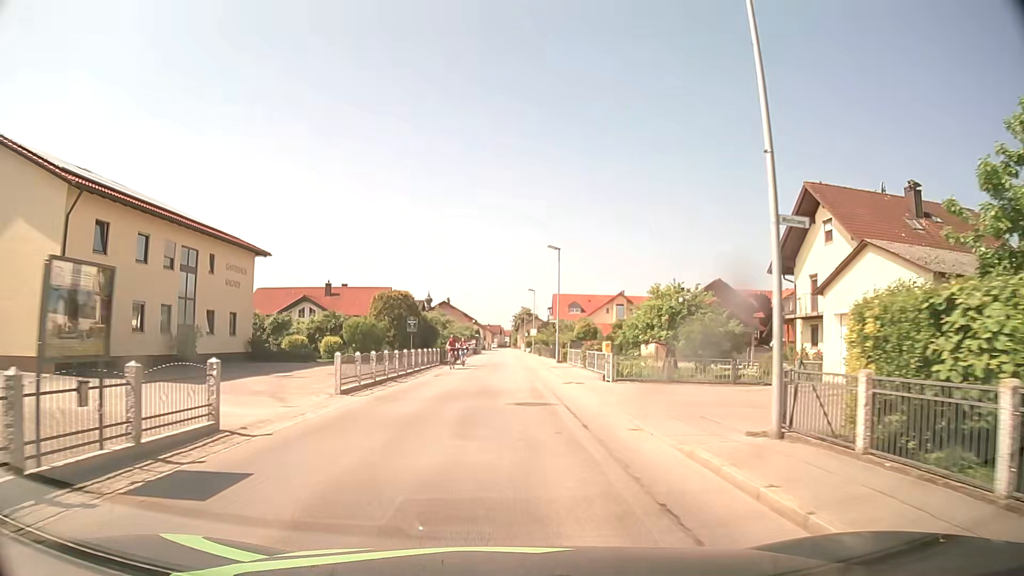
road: tertiary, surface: asphalt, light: Day
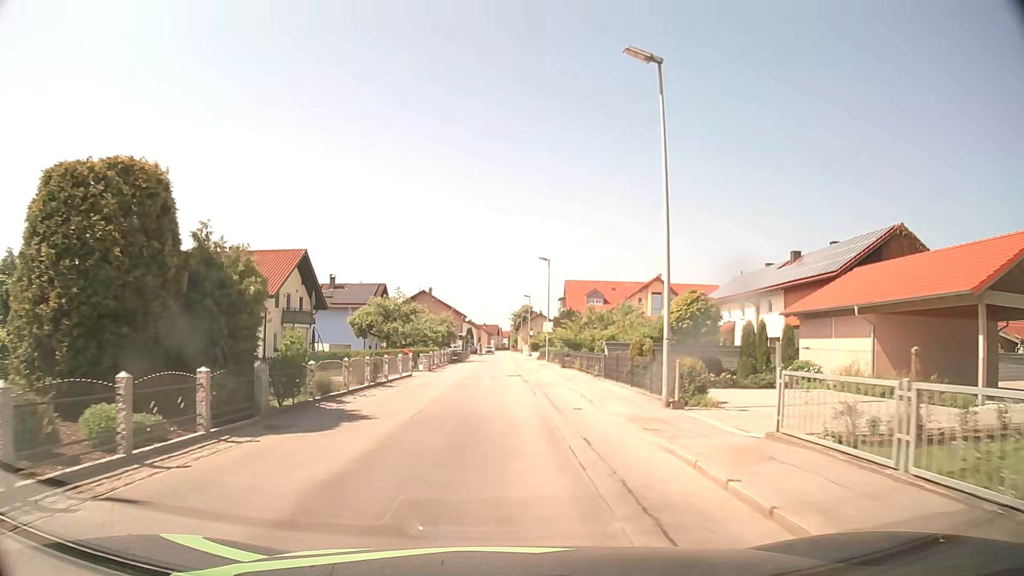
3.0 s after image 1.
(+0.2, +32.8) m; 0°
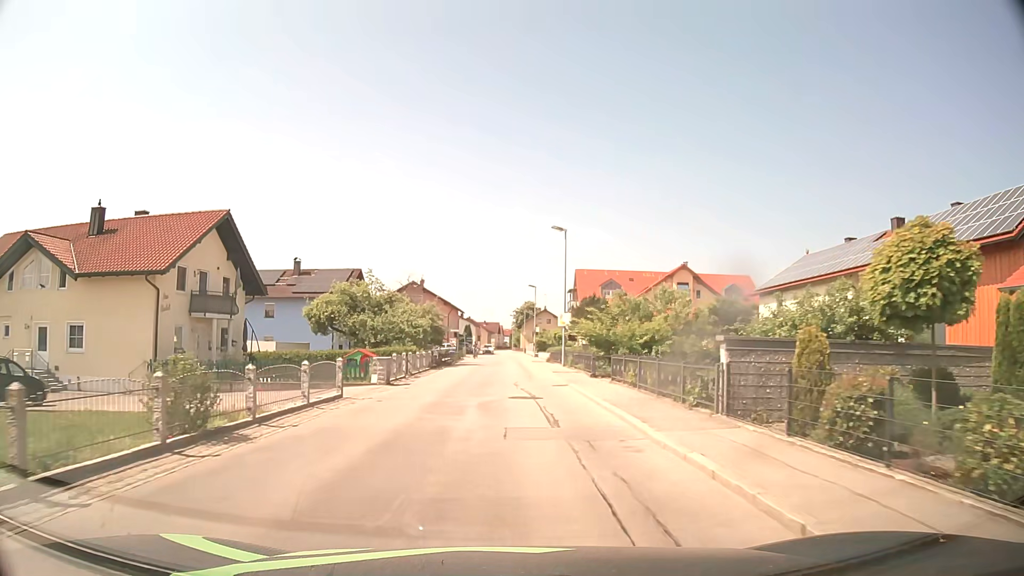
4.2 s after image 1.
(0.0, +13.5) m; 0°
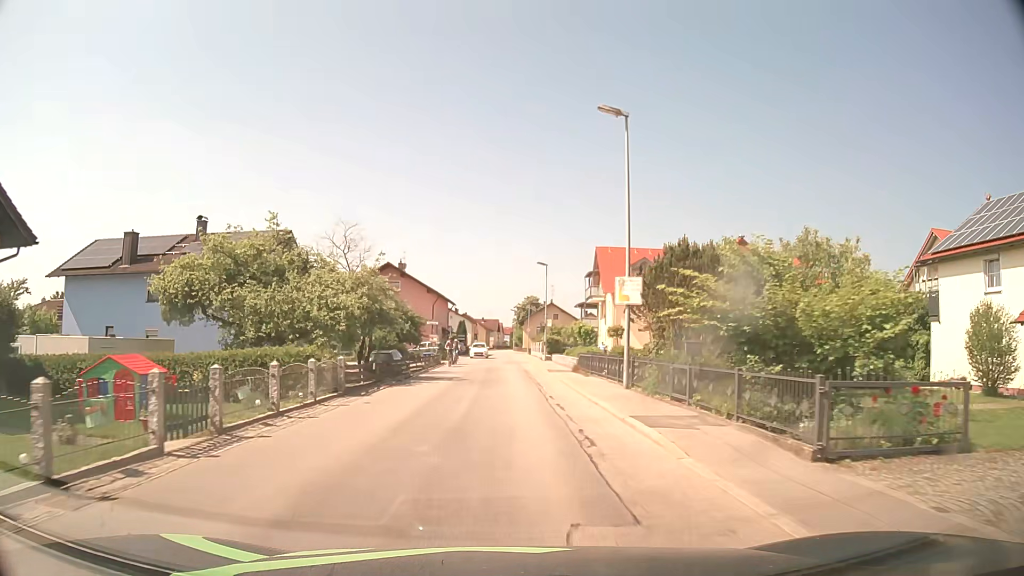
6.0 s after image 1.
(0.0, +20.6) m; 0°
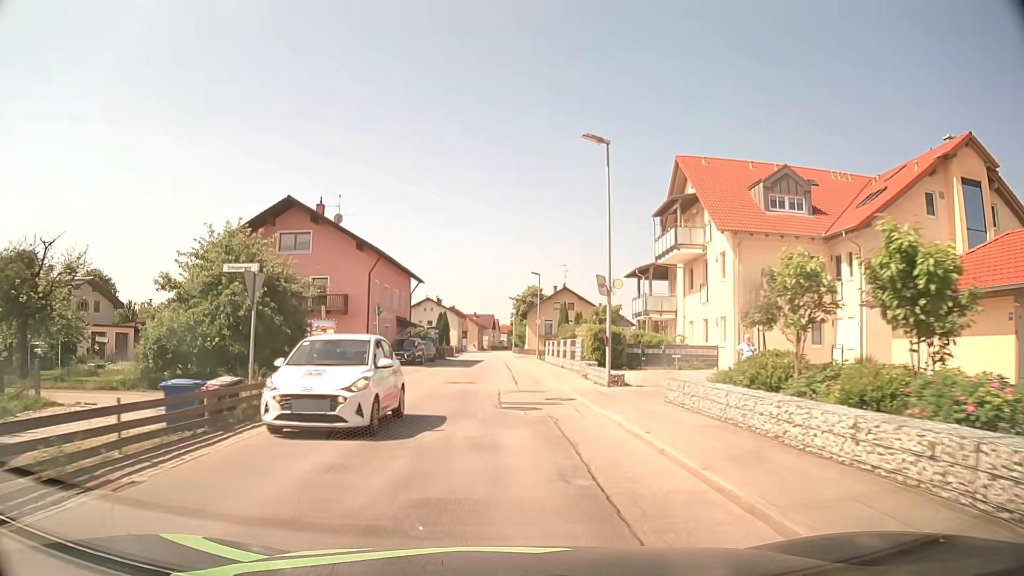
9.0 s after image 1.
(-0.1, +34.6) m; 0°
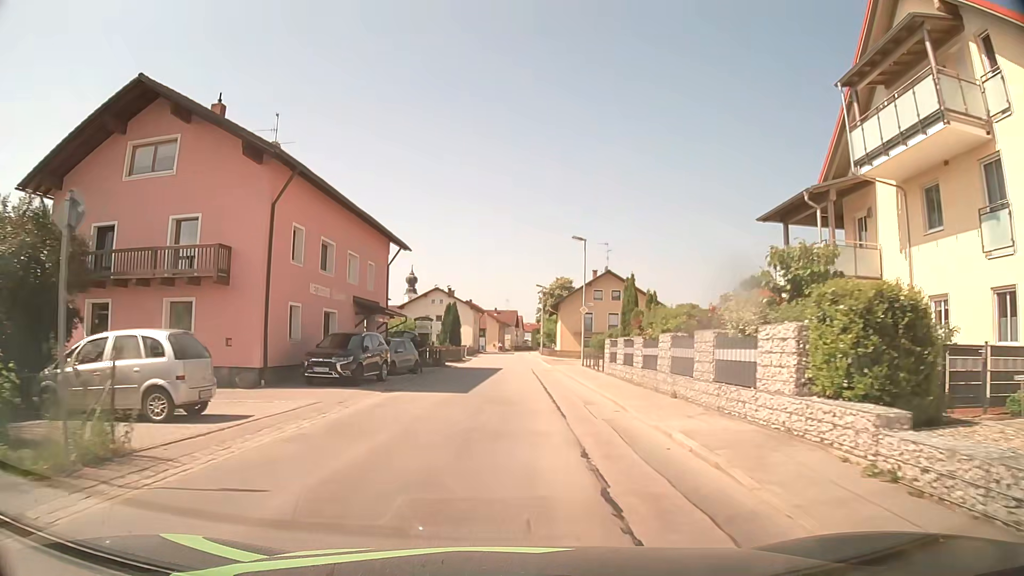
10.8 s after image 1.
(-0.3, +20.9) m; -2°
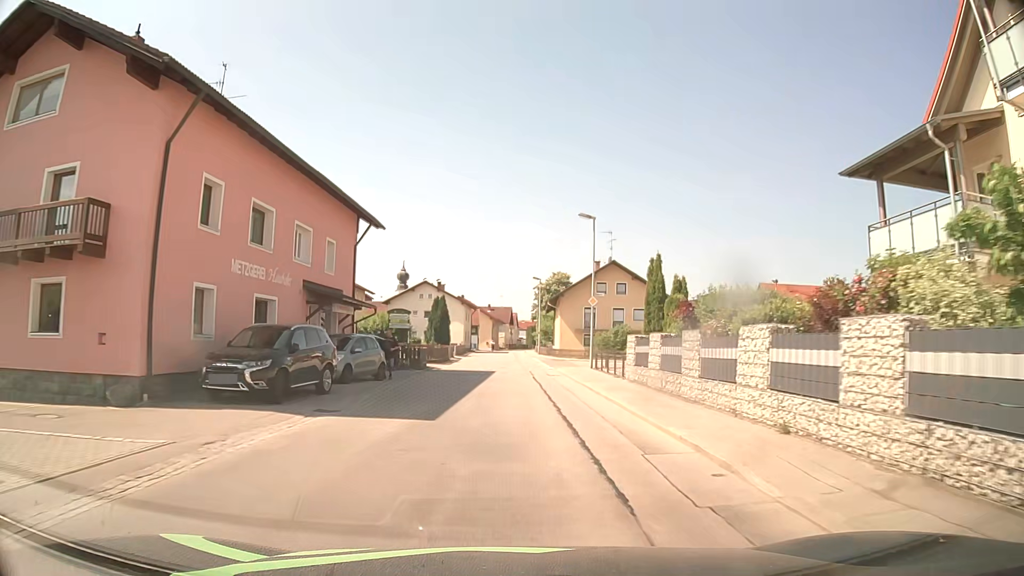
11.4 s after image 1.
(0.0, +7.0) m; 0°
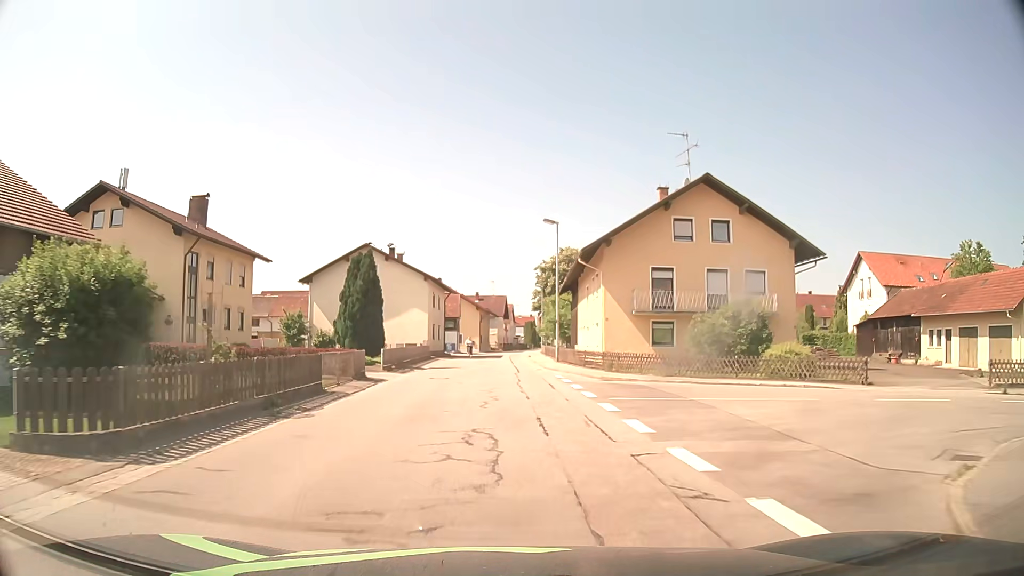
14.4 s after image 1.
(+0.3, +33.4) m; +1°
(0, +10) (0, +20) (0, +30) (-1, +40) (-1, +50) (-1, +60) (-1, +70) (0, +80) (0, +90) (+1, +100) m
